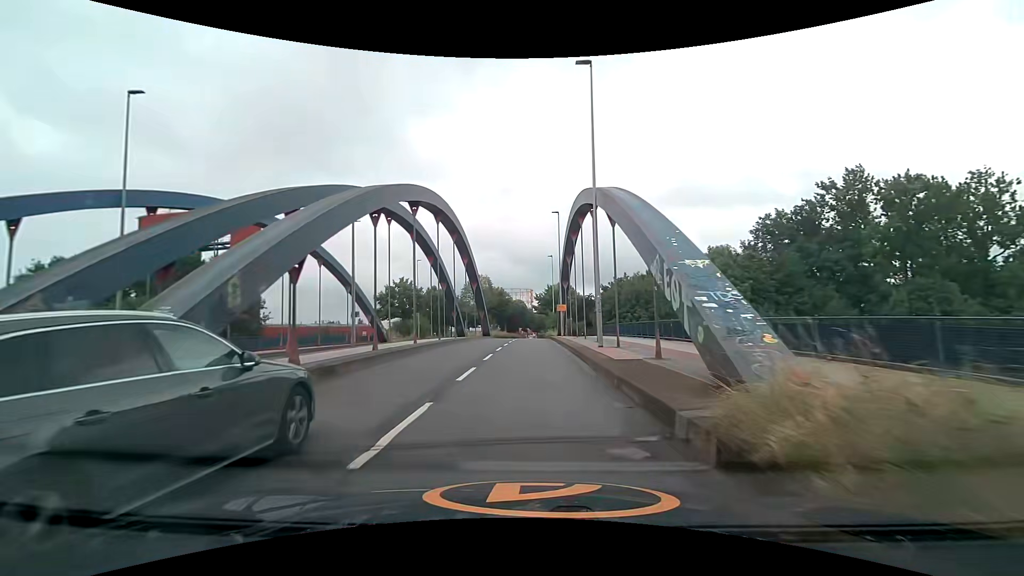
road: secondary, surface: asphalt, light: Day
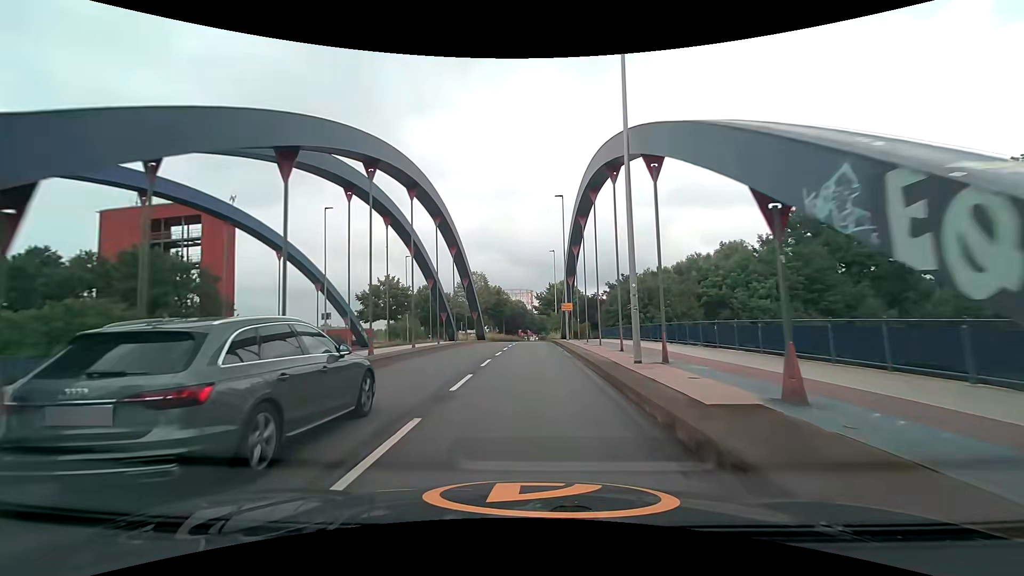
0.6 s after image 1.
(0.0, +7.0) m; 0°
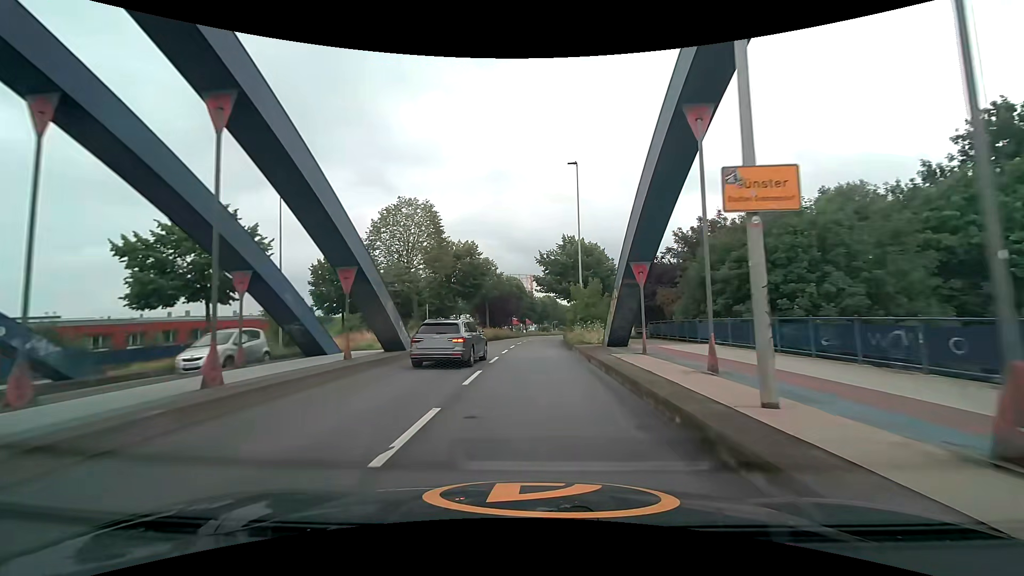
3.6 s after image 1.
(+0.2, +34.8) m; 0°
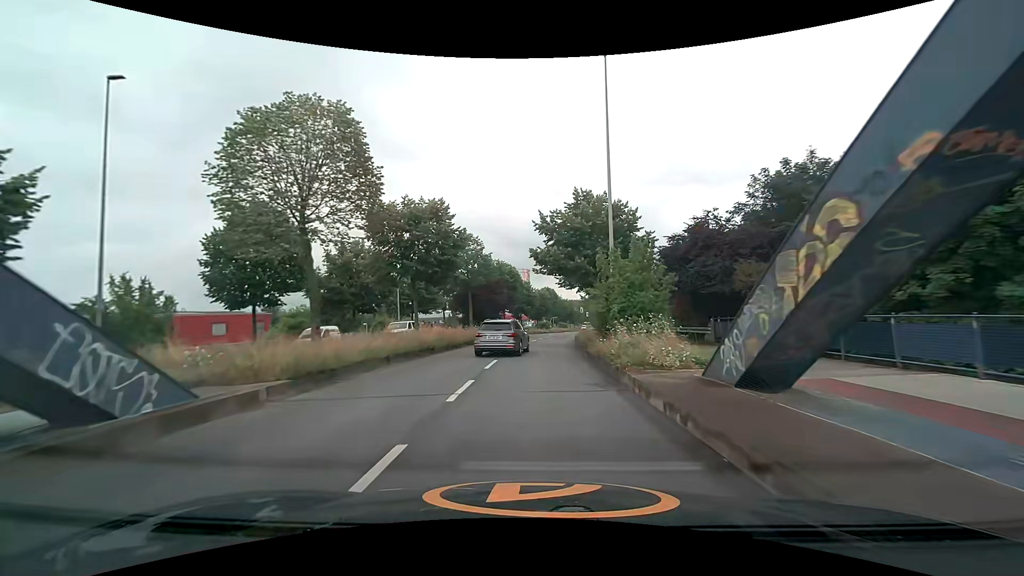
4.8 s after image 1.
(+0.1, +14.1) m; +1°
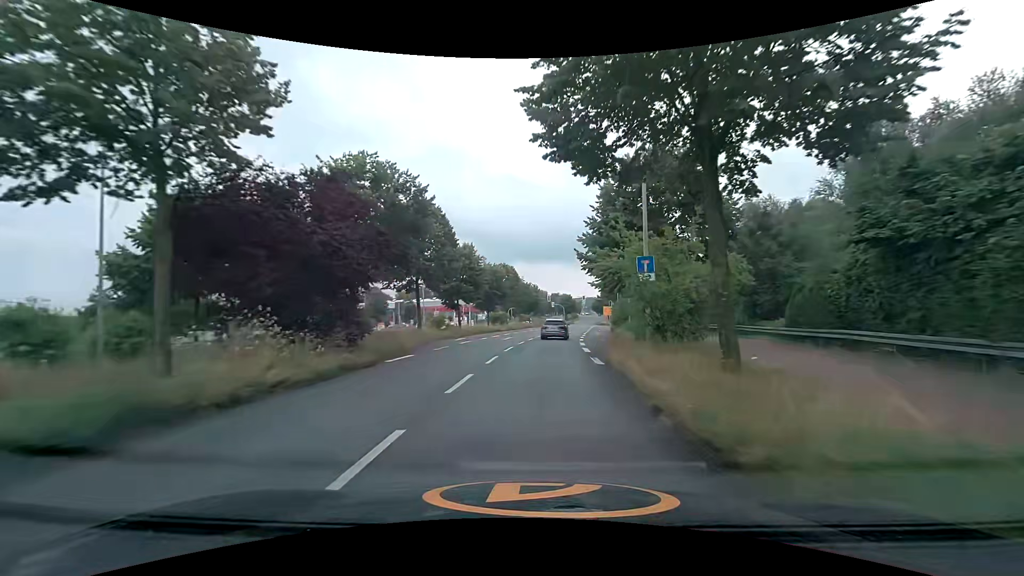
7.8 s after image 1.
(+0.9, +35.0) m; +4°
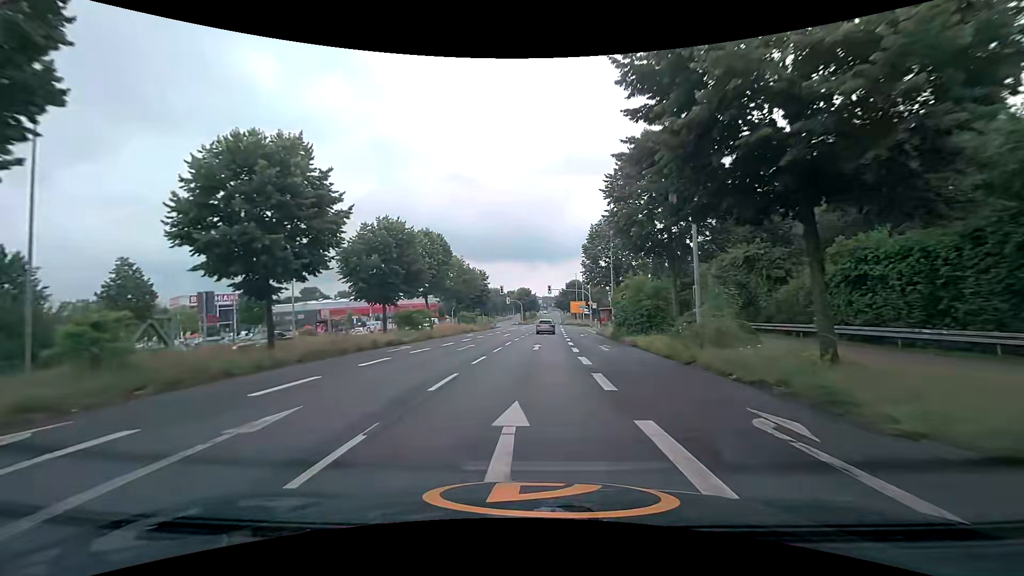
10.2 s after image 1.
(+1.6, +29.8) m; +6°
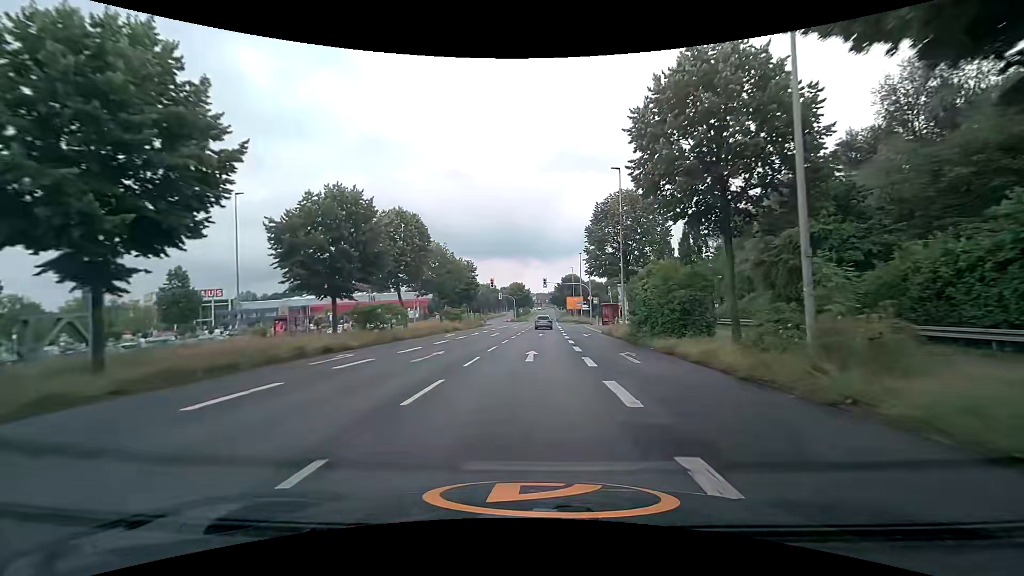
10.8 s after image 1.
(0.0, +7.8) m; 0°
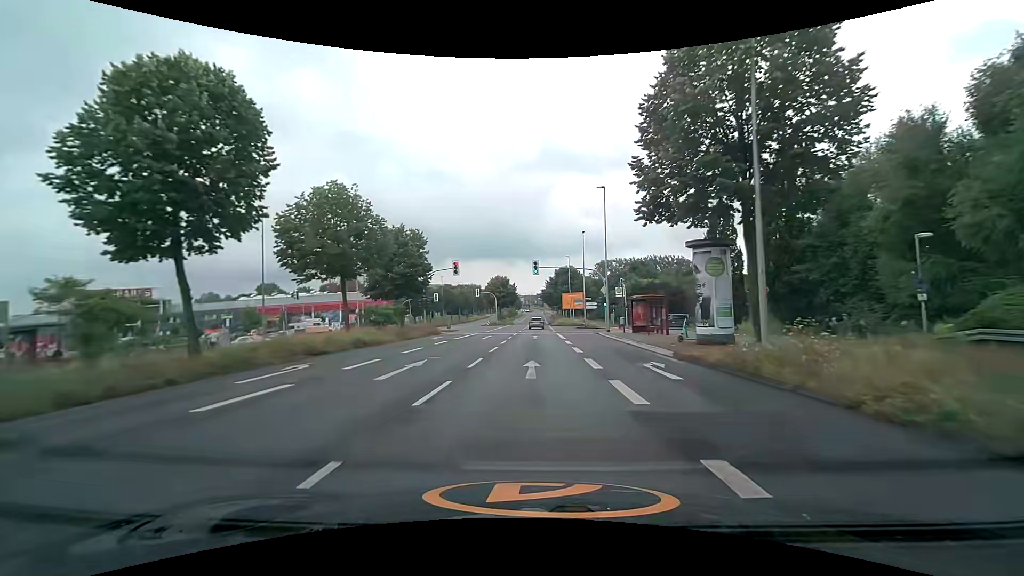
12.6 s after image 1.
(+0.5, +23.9) m; +2°
(0, +10) (0, +20) (0, +30) (+1, +40) (+1, +50) (+1, +60) (+1, +70) (+1, +80) (+1, +90) (+2, +100) m
